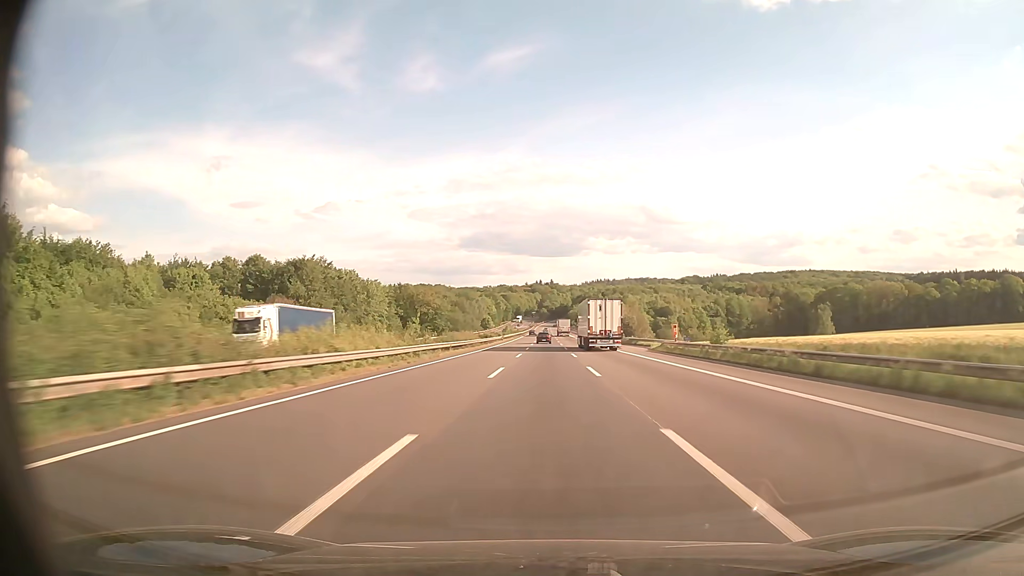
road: motorway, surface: asphalt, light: Day
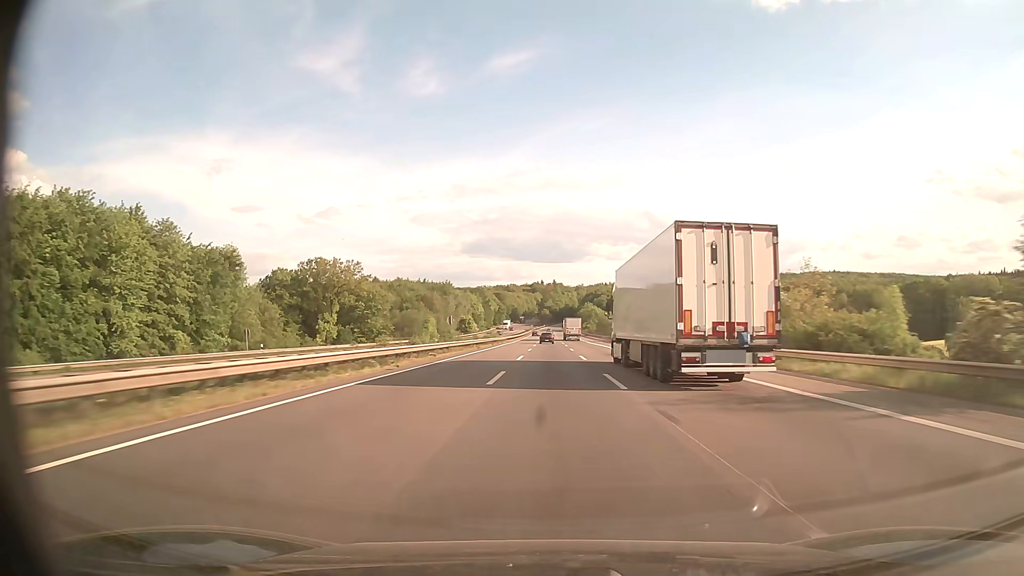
(-0.4, +95.6) m; 0°
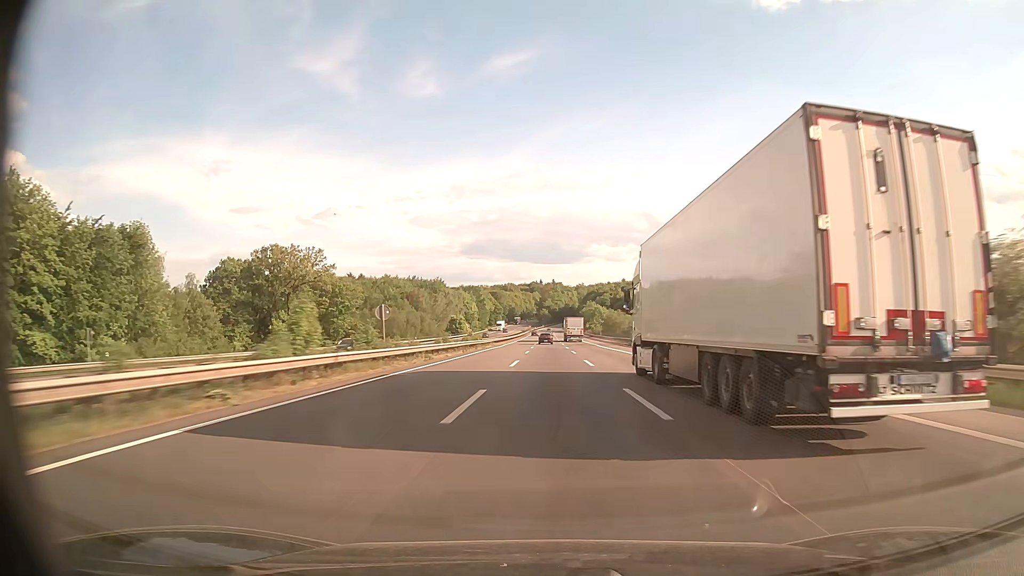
(0.0, +24.0) m; 0°
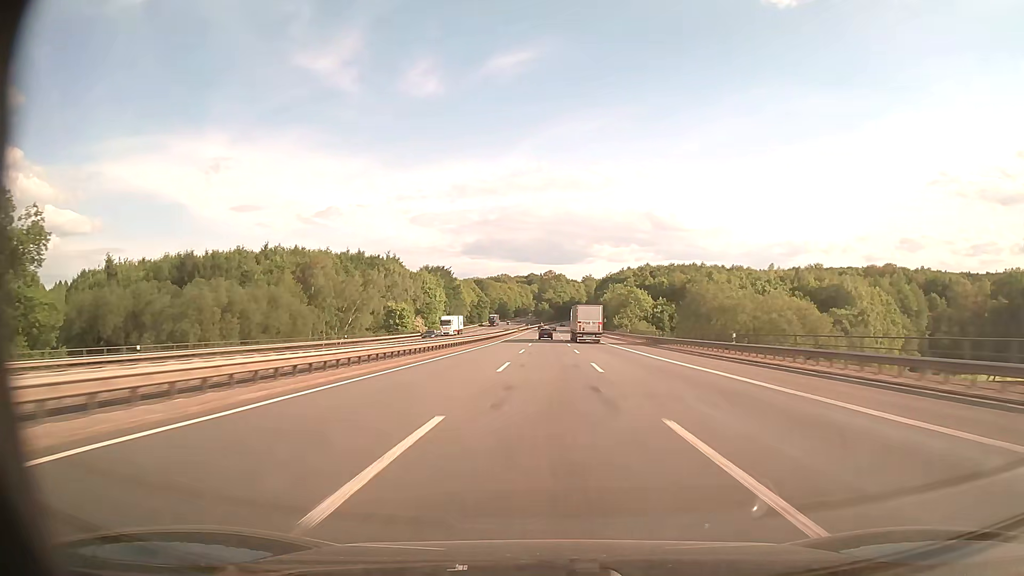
(0.0, +96.0) m; 0°
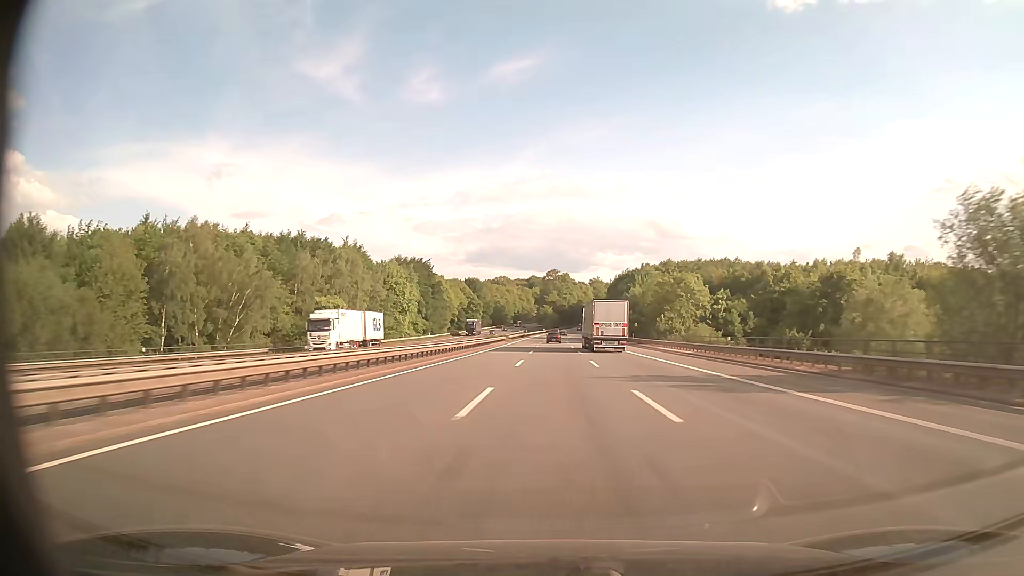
(-0.1, +48.1) m; 0°
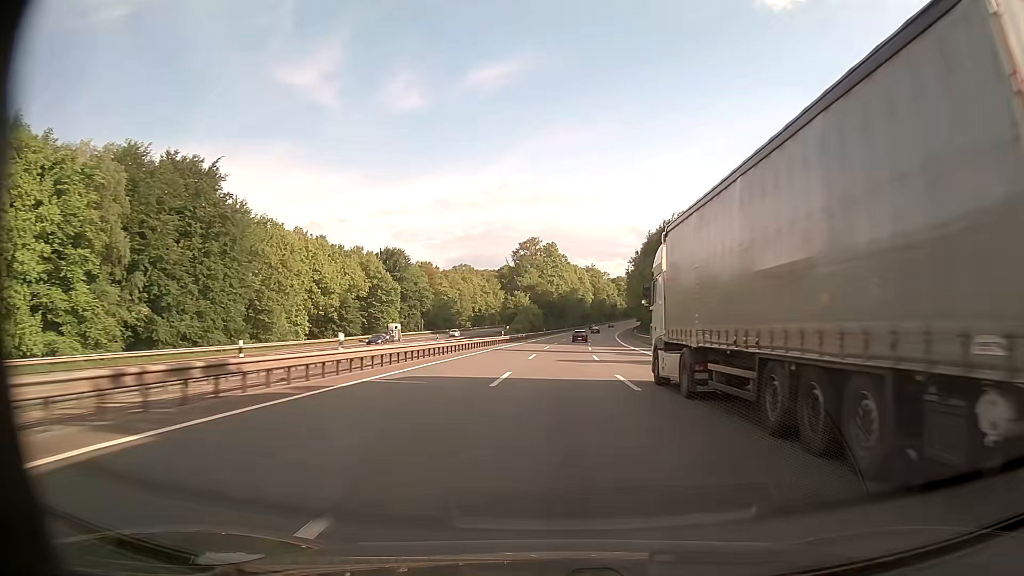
(+1.2, +120.0) m; +1°
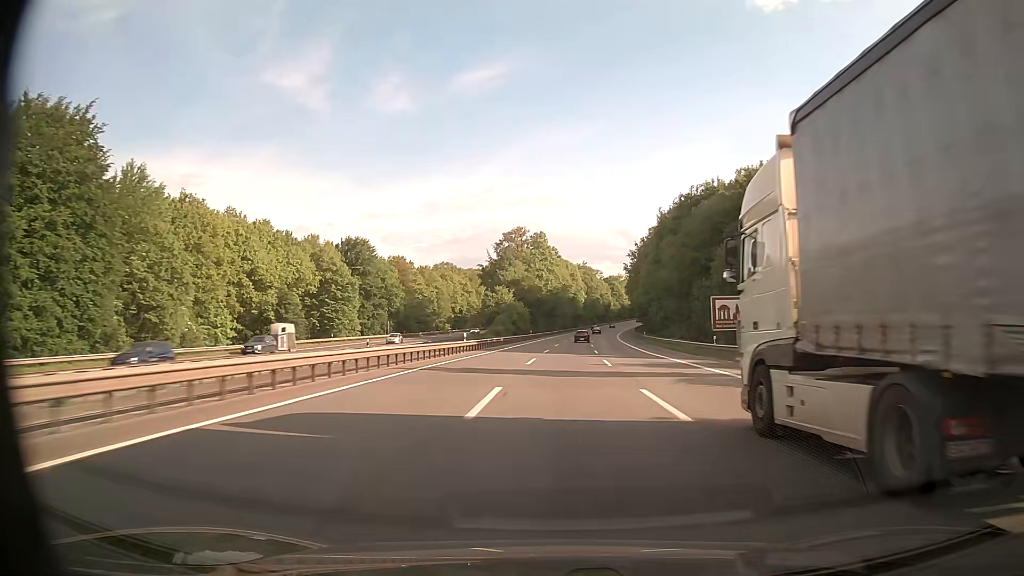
(+0.1, +24.0) m; +1°
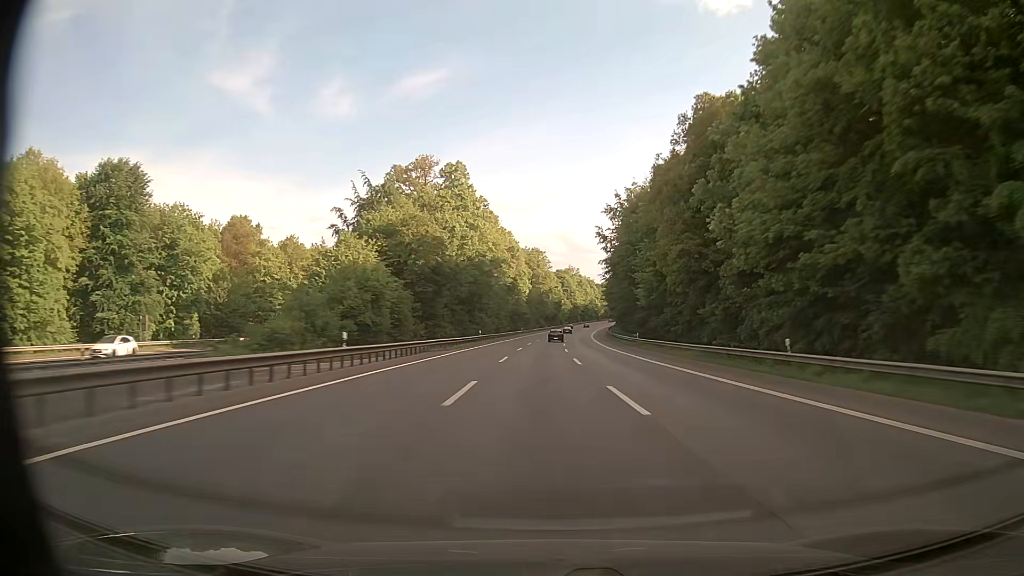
(+2.6, +71.6) m; +5°
(0, +10) (0, +20) (+1, +30) (+1, +40) (+2, +50) (+2, +60) (+3, +70) (+4, +80) (+4, +90) (+5, +100) m
